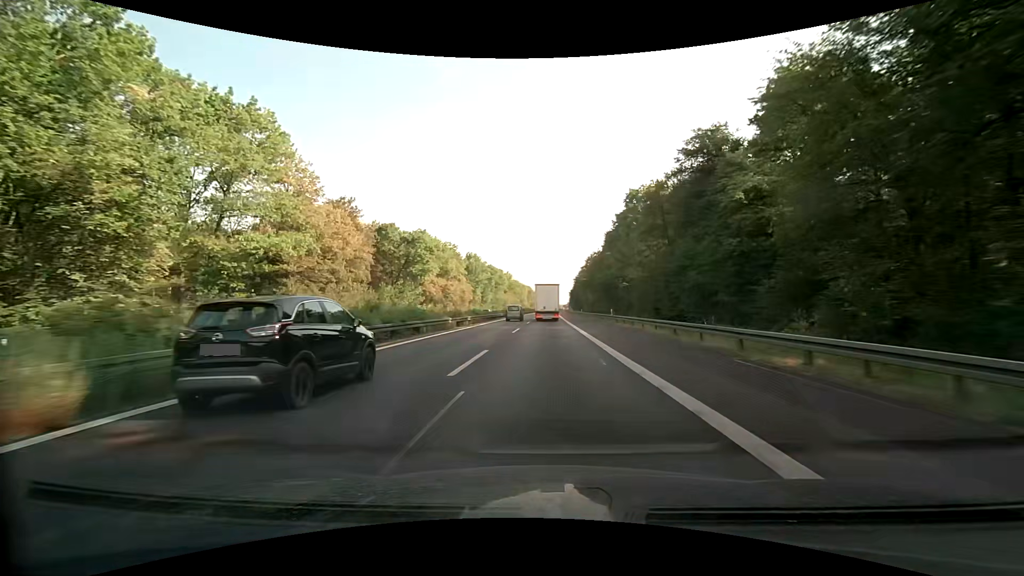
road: motorway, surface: asphalt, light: Day
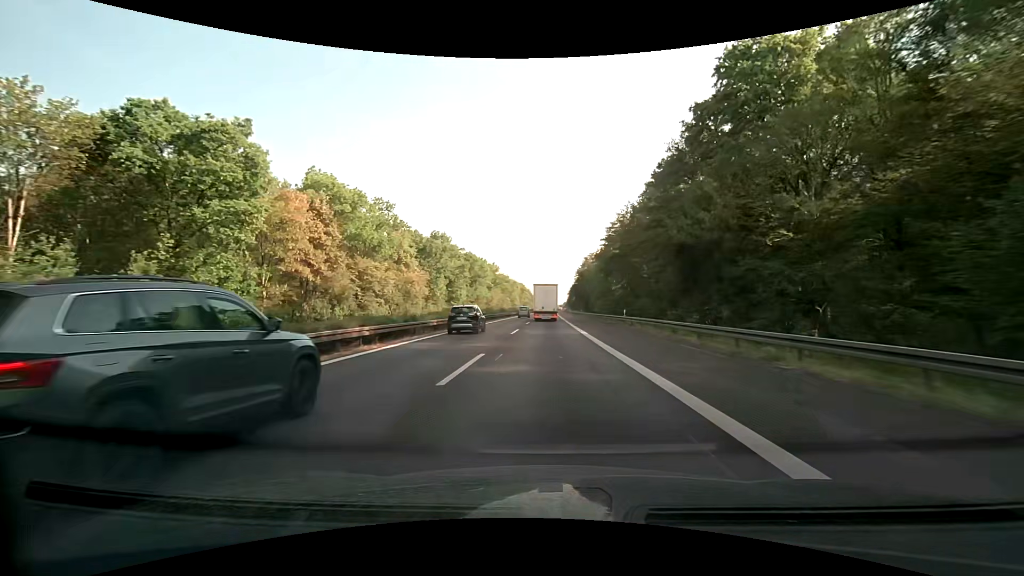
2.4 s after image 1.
(+0.4, +55.4) m; +1°
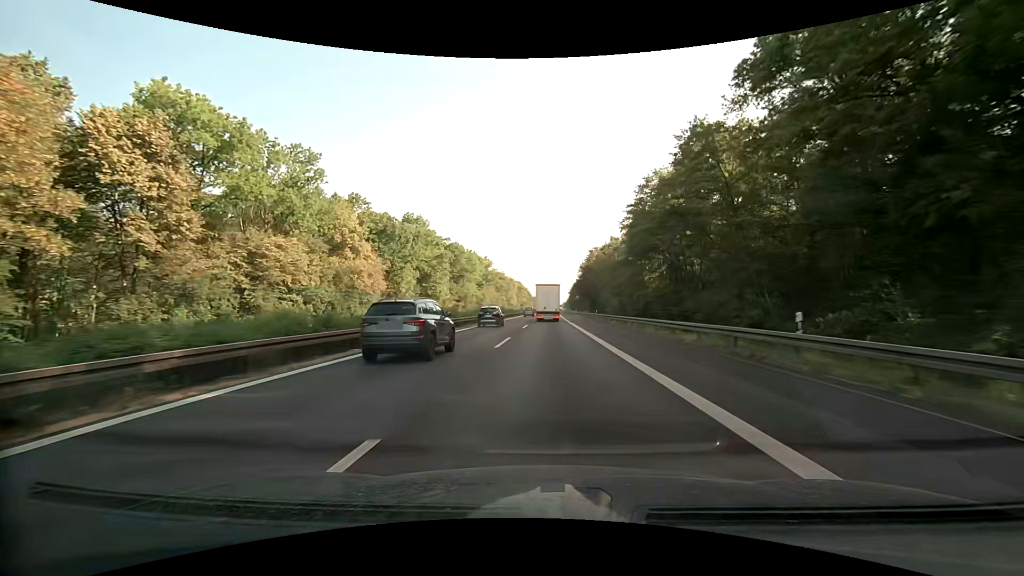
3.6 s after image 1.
(0.0, +27.7) m; 0°
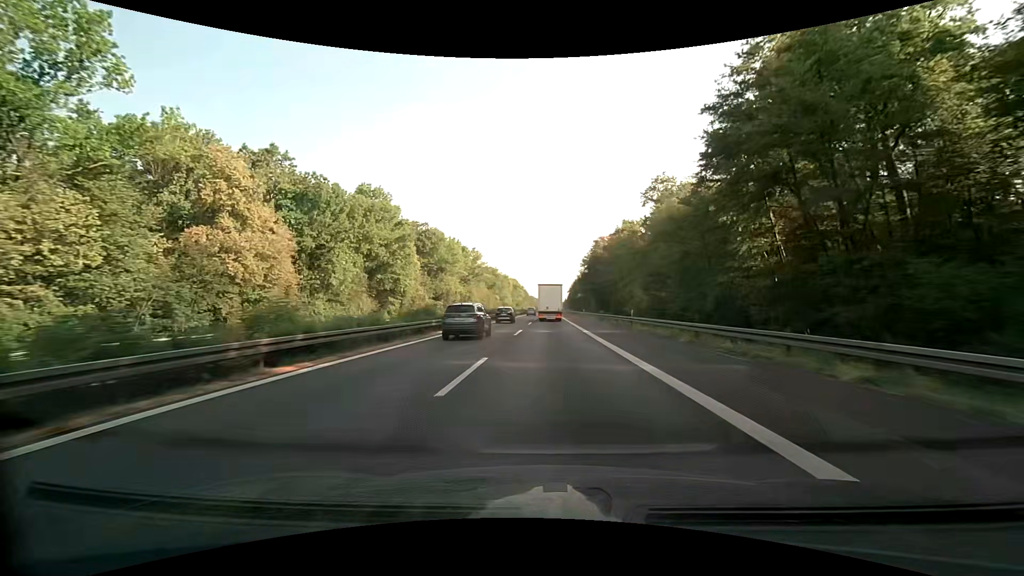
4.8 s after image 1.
(0.0, +27.7) m; 0°
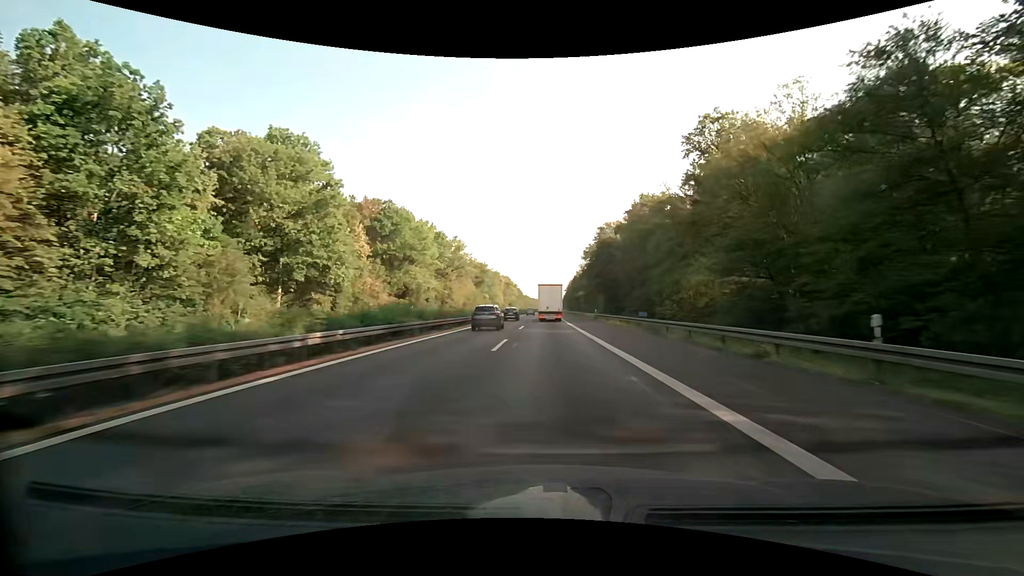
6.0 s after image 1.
(0.0, +27.7) m; 0°
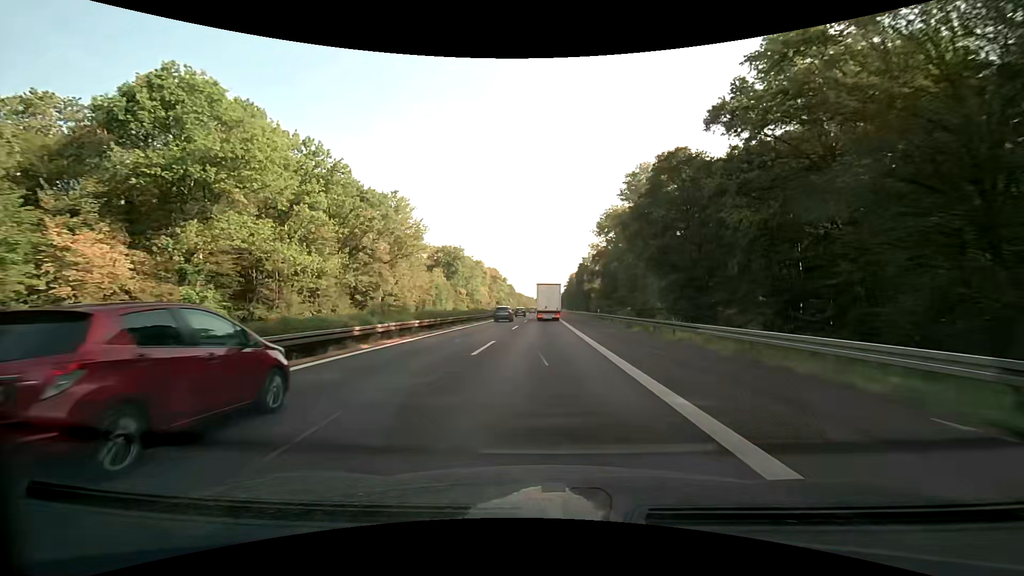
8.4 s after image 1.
(+0.5, +55.5) m; +1°
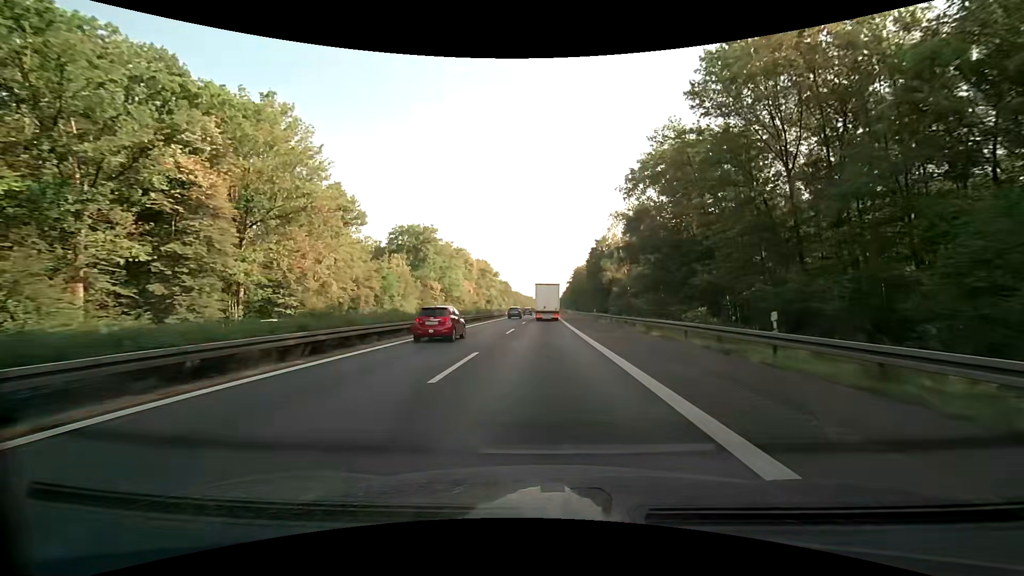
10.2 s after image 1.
(0.0, +41.7) m; 0°
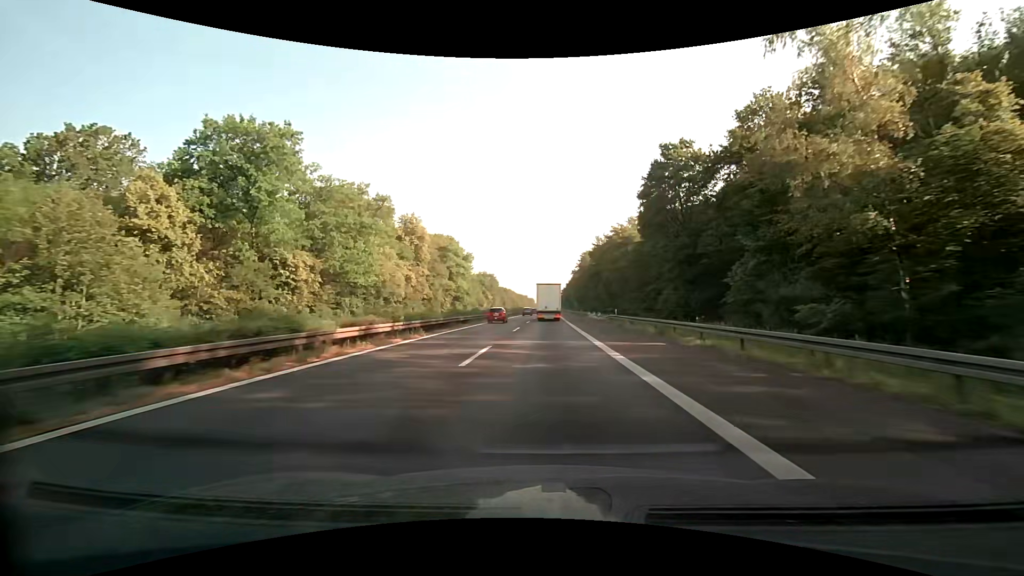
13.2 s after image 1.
(0.0, +69.7) m; 0°
(0, +10) (0, +20) (0, +30) (0, +40) (0, +50) (0, +60) (0, +70) (0, +80) (+1, +90) (+1, +100) m
